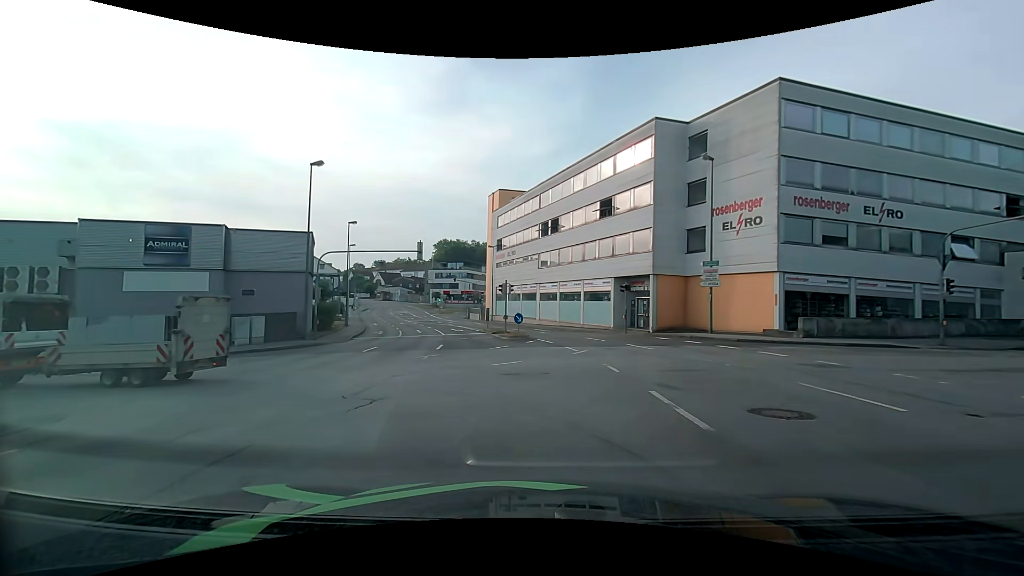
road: tertiary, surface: asphalt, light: Day
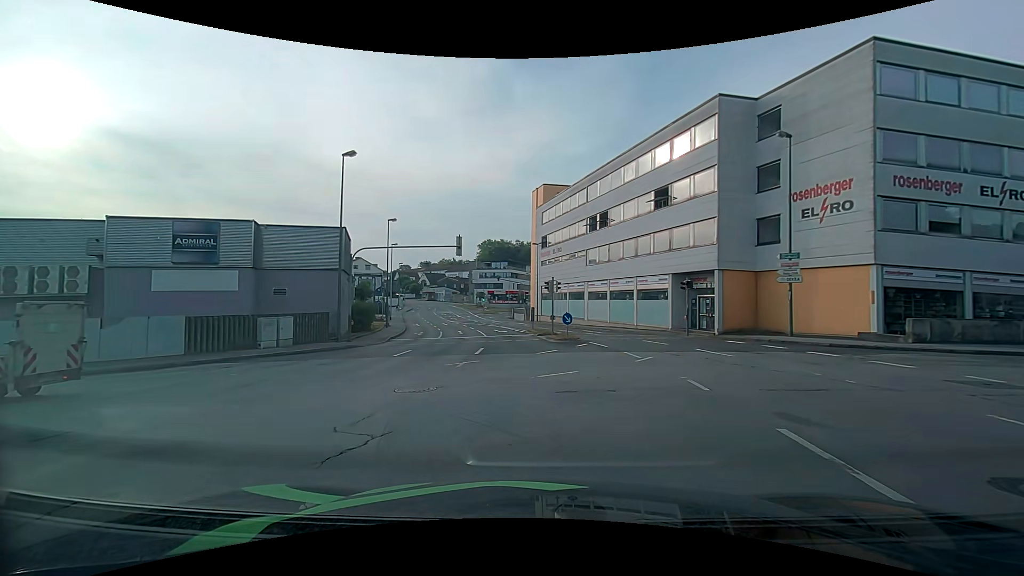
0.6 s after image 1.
(-0.1, +2.6) m; -4°
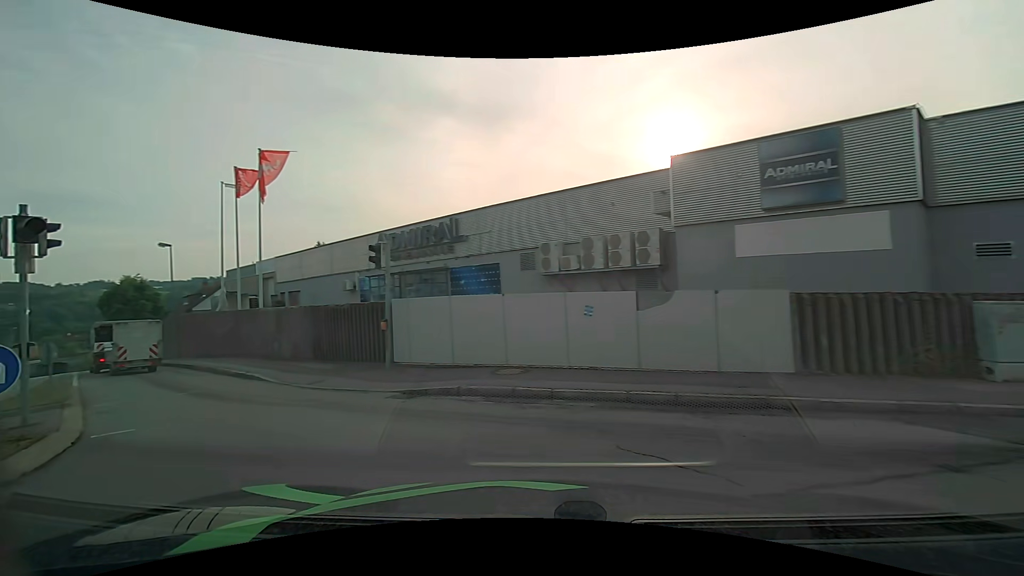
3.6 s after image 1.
(-5.8, +11.5) m; -63°
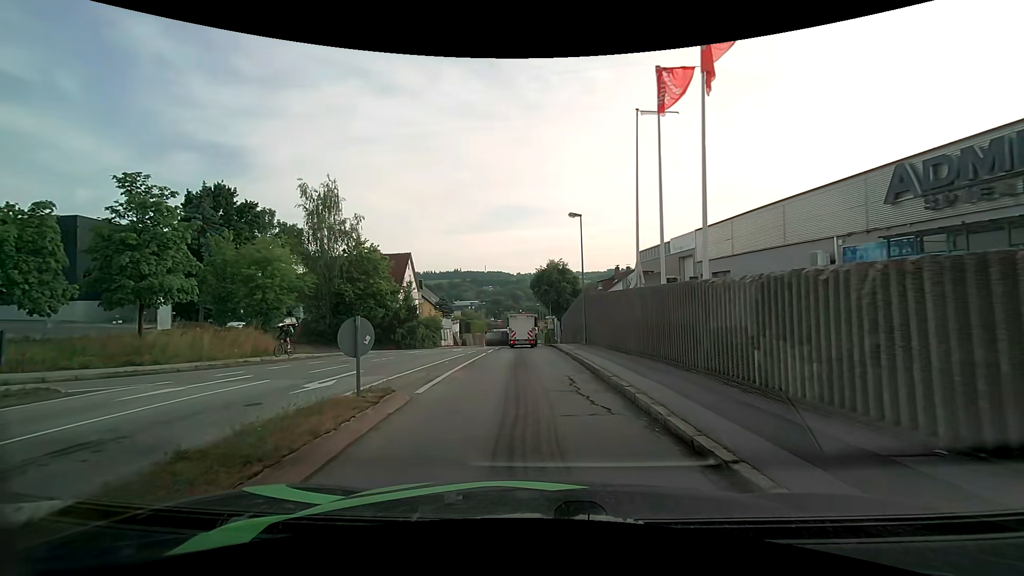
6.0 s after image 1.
(-5.2, +10.1) m; -44°
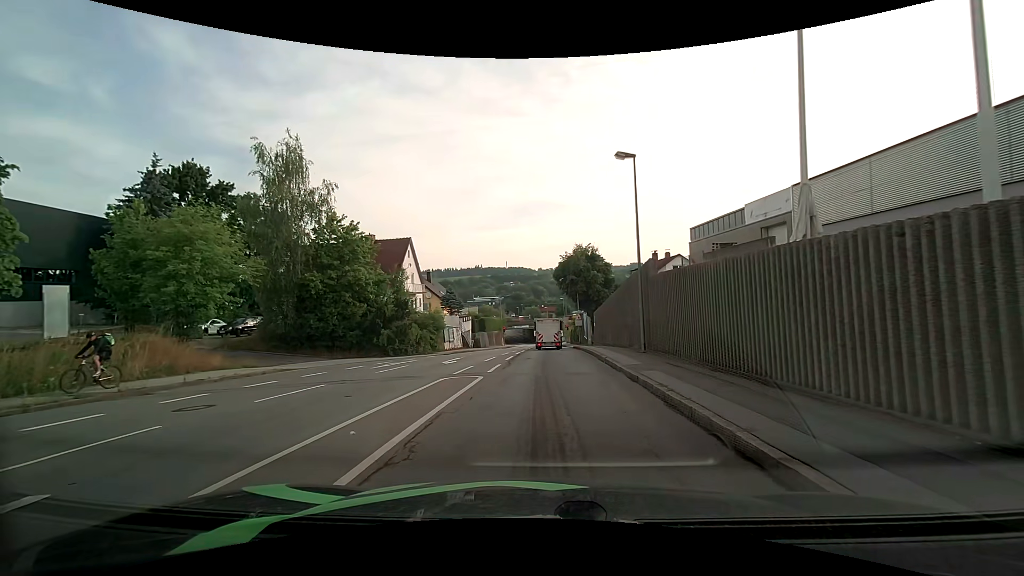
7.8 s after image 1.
(-0.3, +10.4) m; -2°
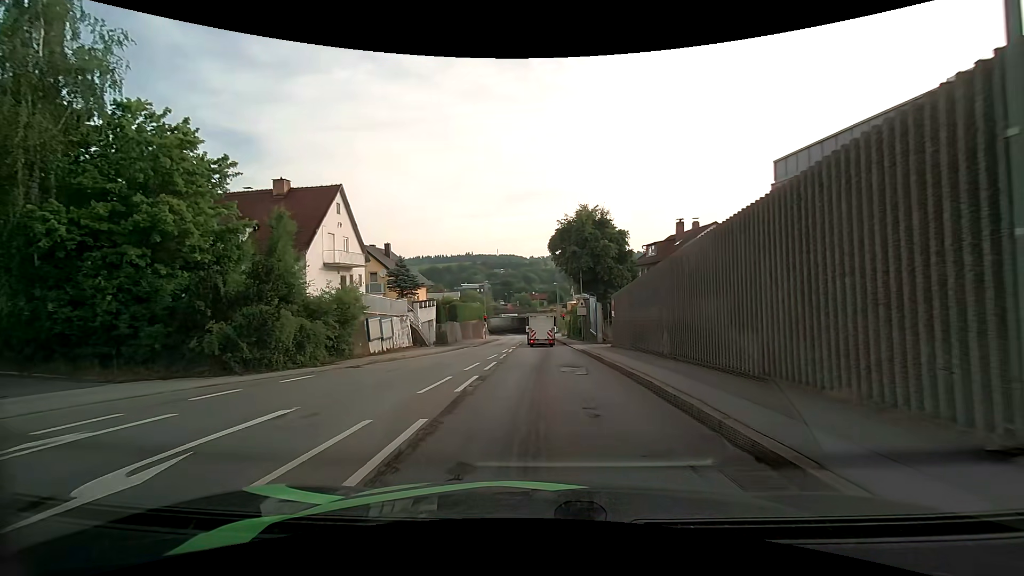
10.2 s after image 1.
(0.0, +15.9) m; 0°
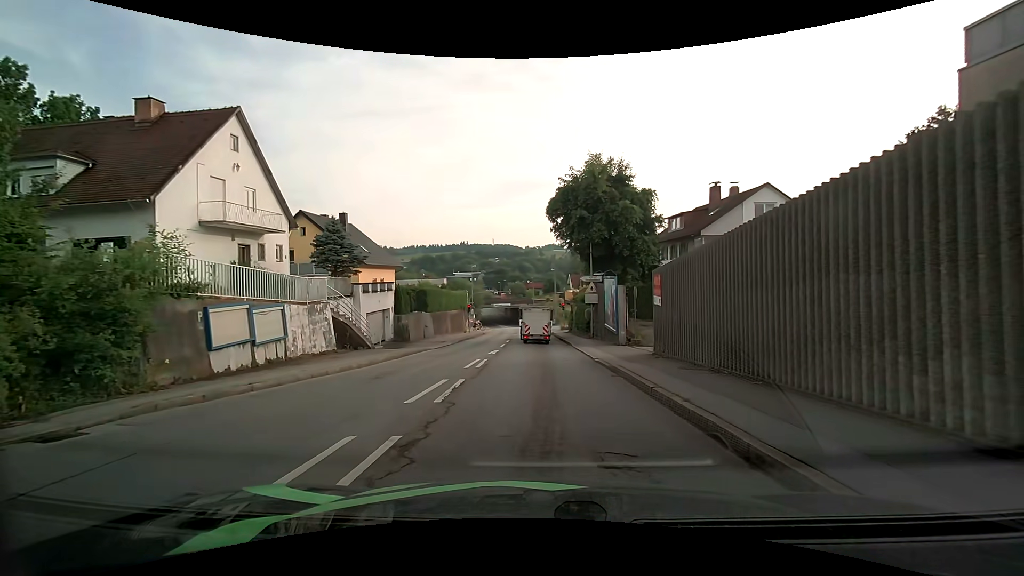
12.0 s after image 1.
(+0.1, +11.4) m; +2°
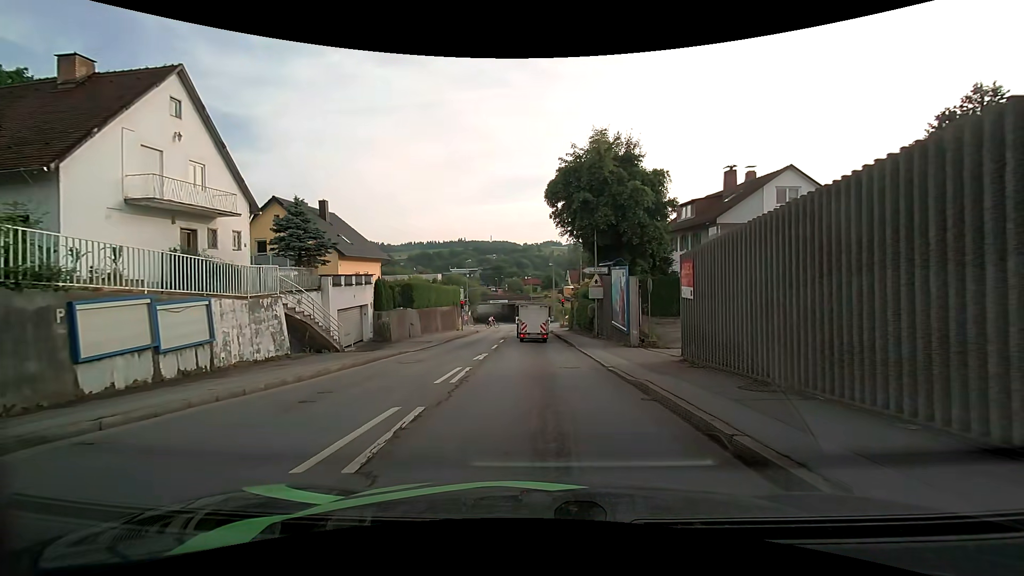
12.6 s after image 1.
(-0.1, +3.6) m; 0°
(0, +10) (0, +20) (-1, +30) (-1, +40) (-2, +50) (-2, +60) (+2, +69) (+10, +74) (+20, +78) (+29, +82) m
